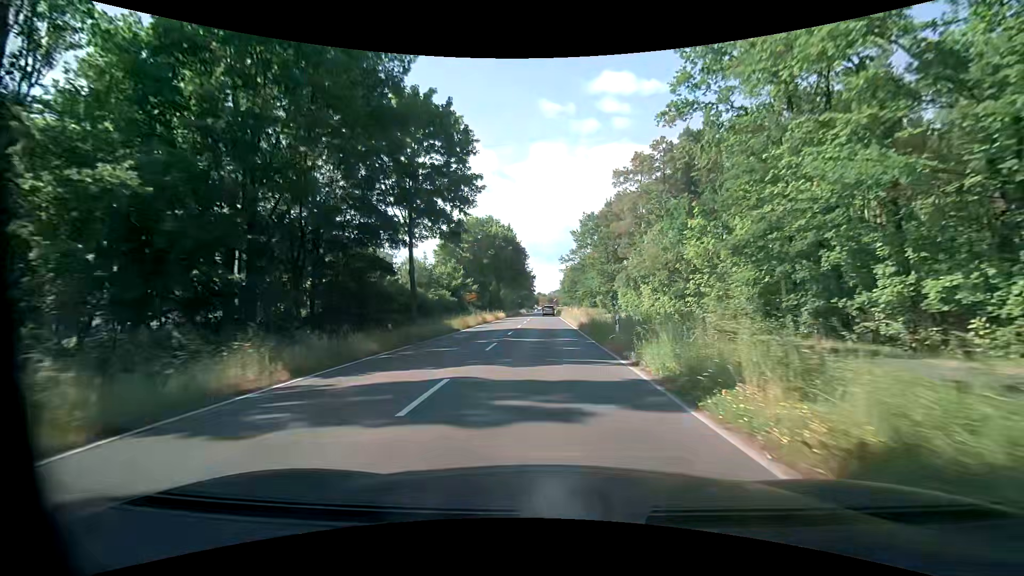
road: tertiary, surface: asphalt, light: Day
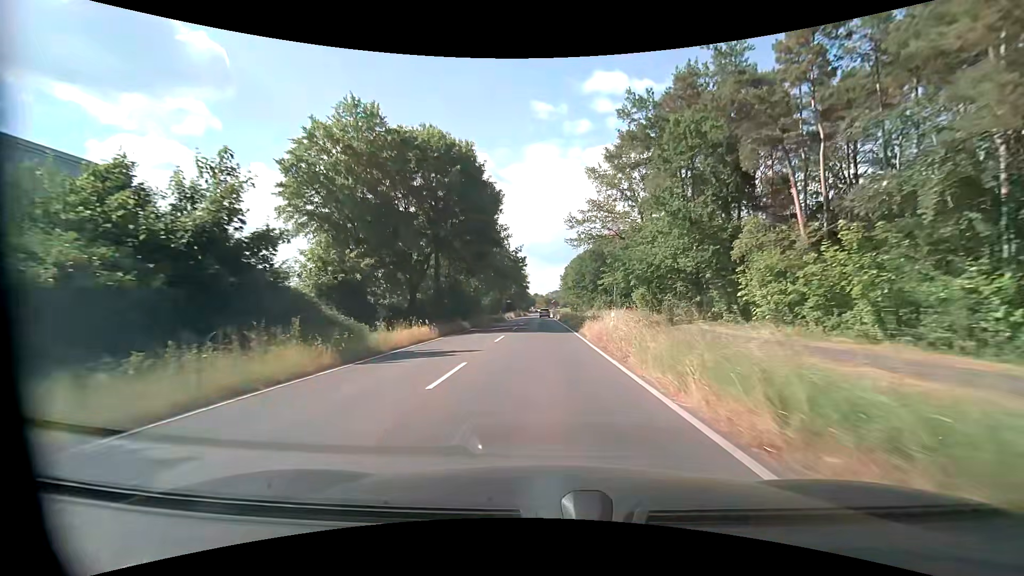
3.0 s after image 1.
(+0.1, +43.3) m; 0°
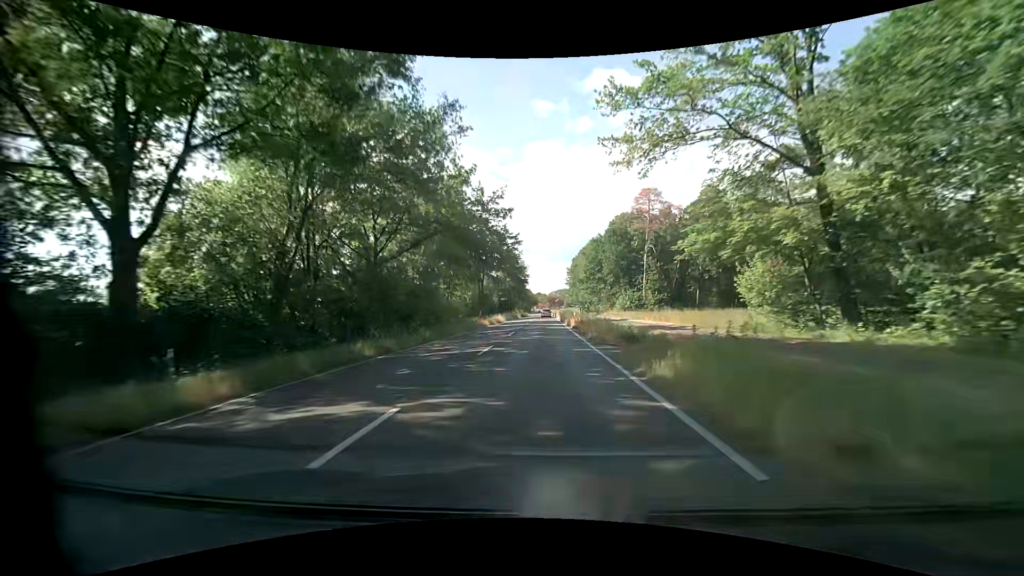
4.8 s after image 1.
(-0.2, +29.9) m; -1°
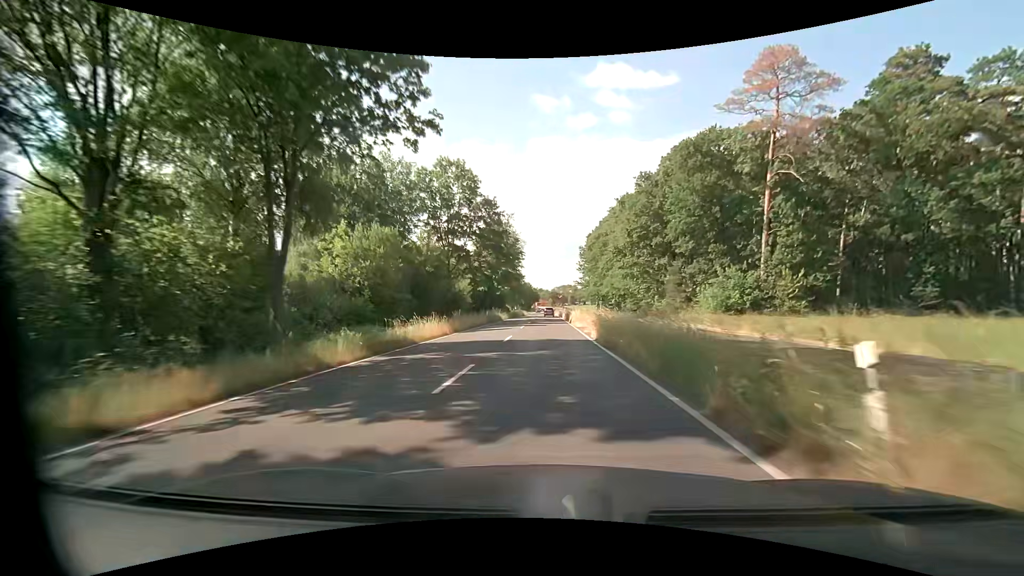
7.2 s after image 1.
(-0.2, +43.4) m; -1°
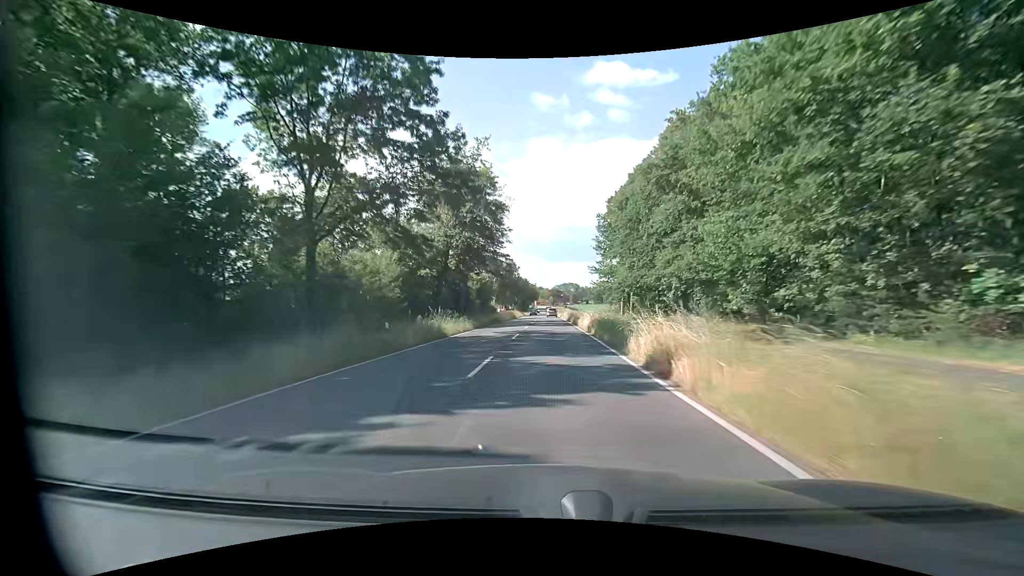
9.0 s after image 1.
(+0.1, +34.3) m; 0°
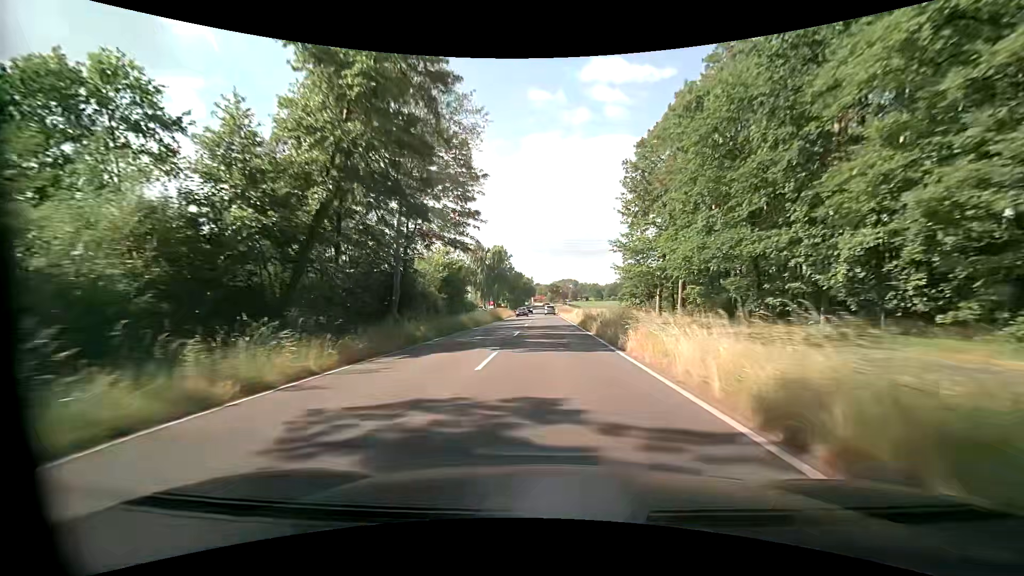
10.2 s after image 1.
(0.0, +23.2) m; 0°
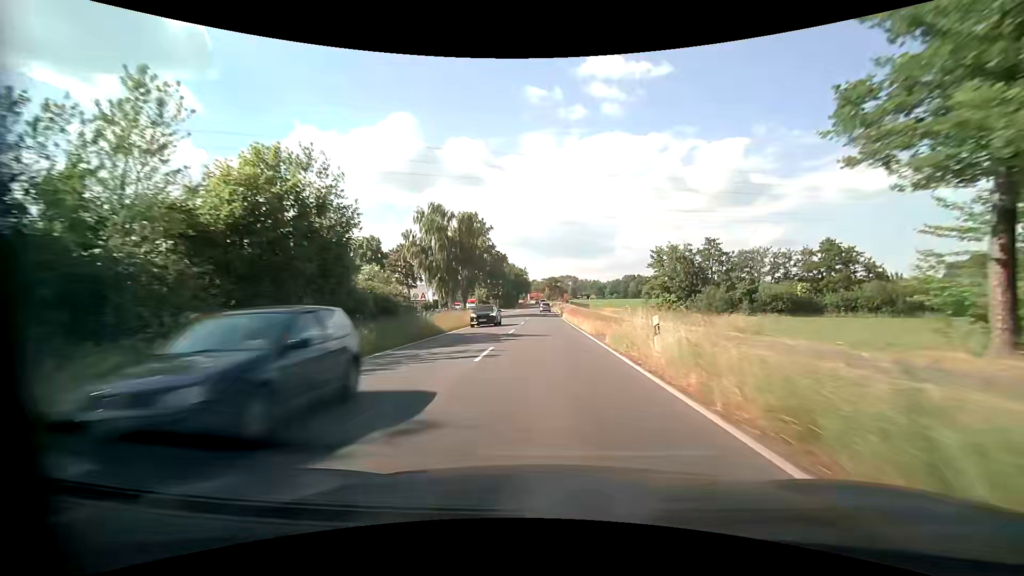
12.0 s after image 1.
(+0.1, +34.8) m; 0°
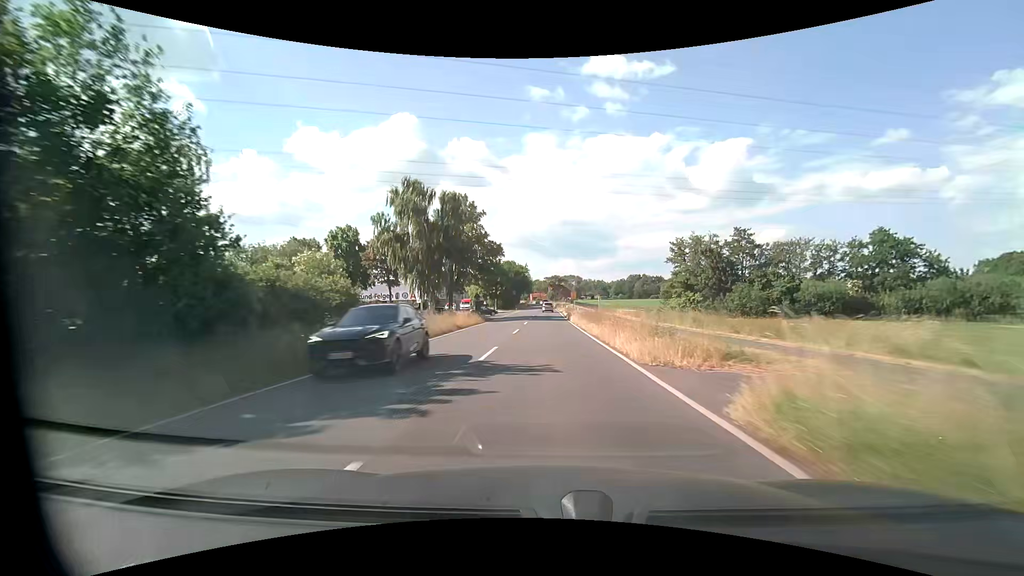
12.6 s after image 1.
(-0.1, +11.6) m; -1°
(0, +10) (0, +20) (0, +30) (0, +40) (0, +50) (0, +60) (0, +70) (0, +80) (0, +90) (+1, +100) m
